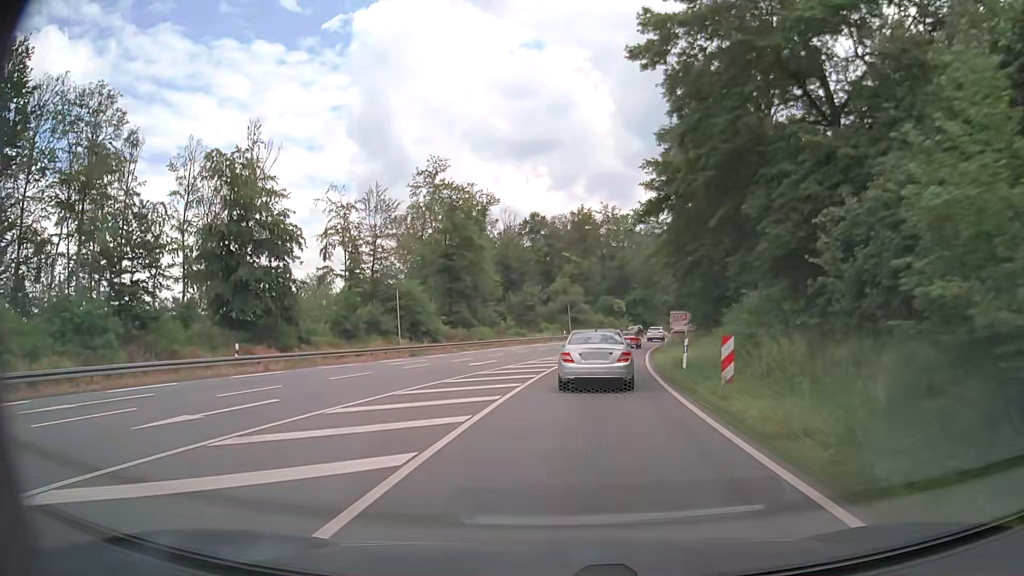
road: primary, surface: asphalt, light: Day
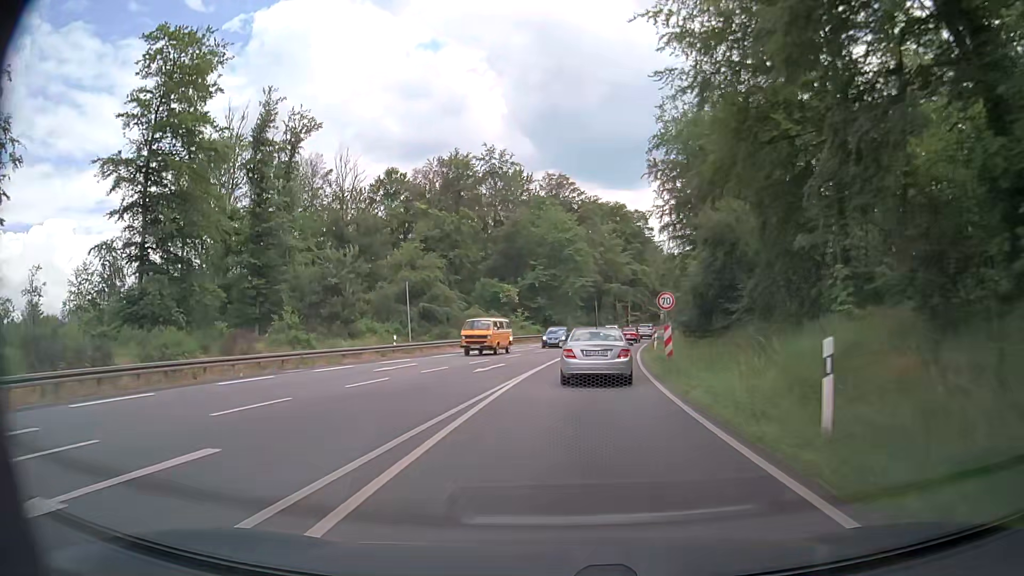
(+4.0, +44.7) m; +9°
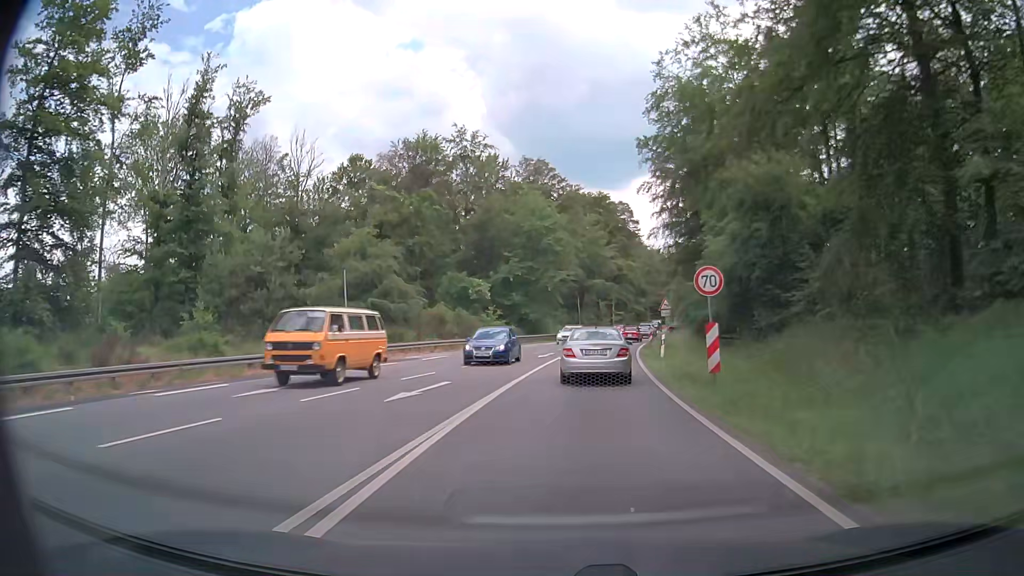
(+0.2, +9.2) m; +2°
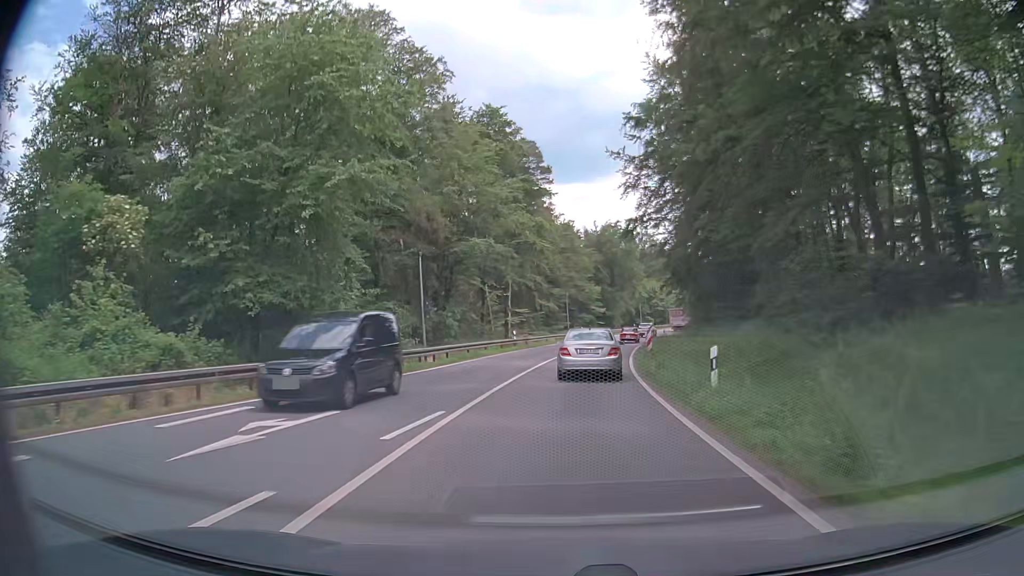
(+3.5, +45.4) m; +8°
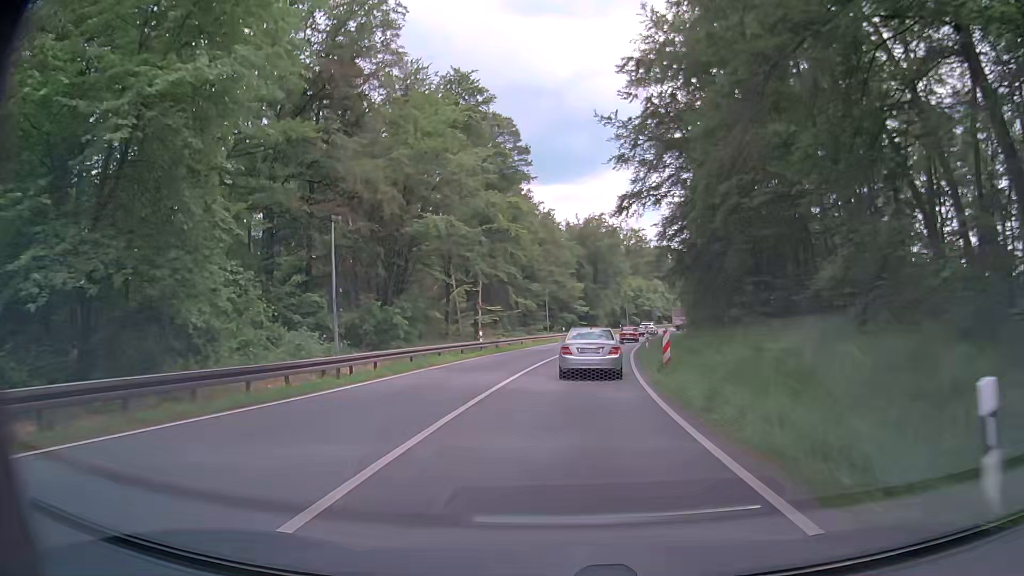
(+0.2, +9.2) m; +2°
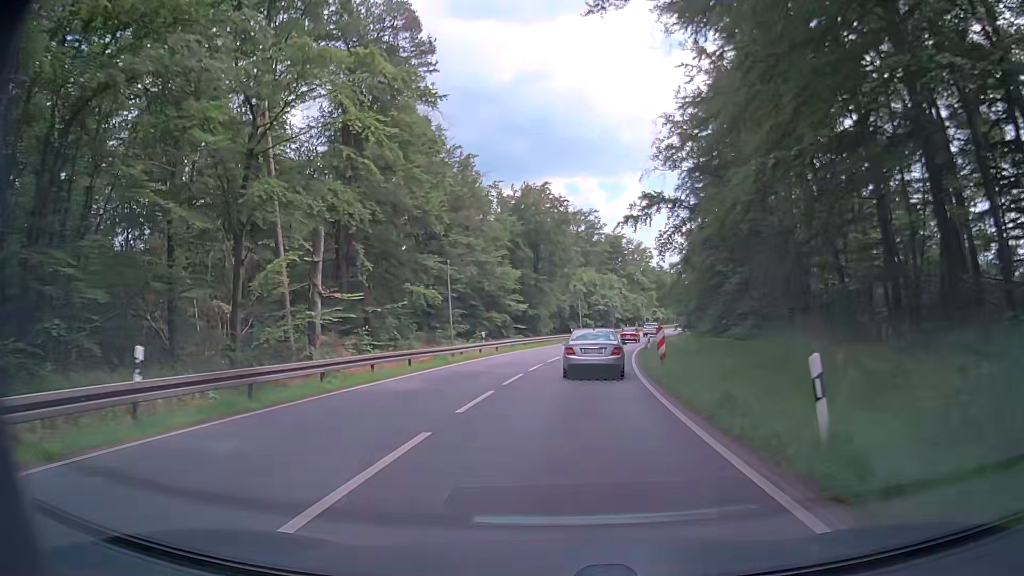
(+1.3, +27.9) m; +5°
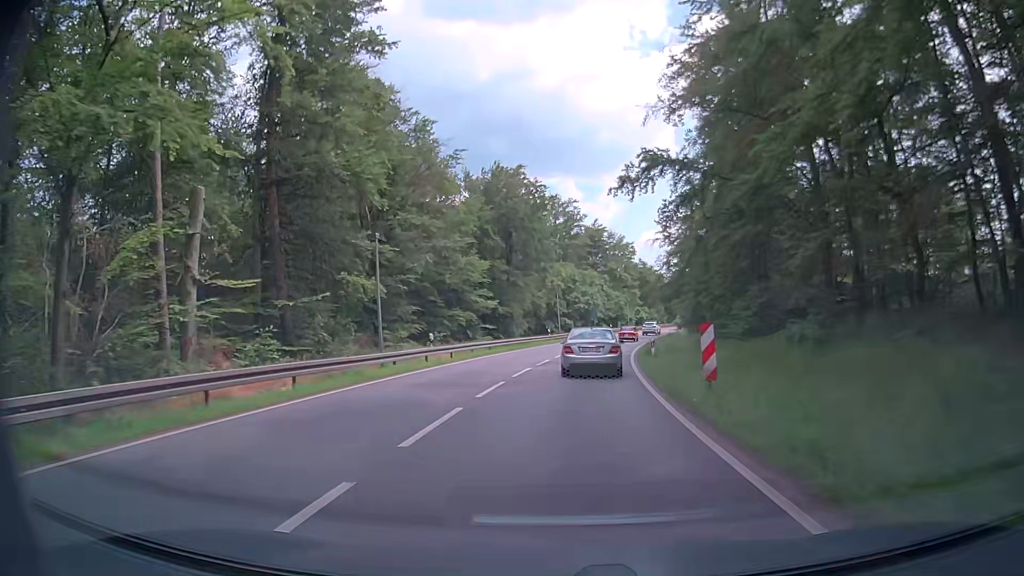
(+0.2, +9.4) m; +2°
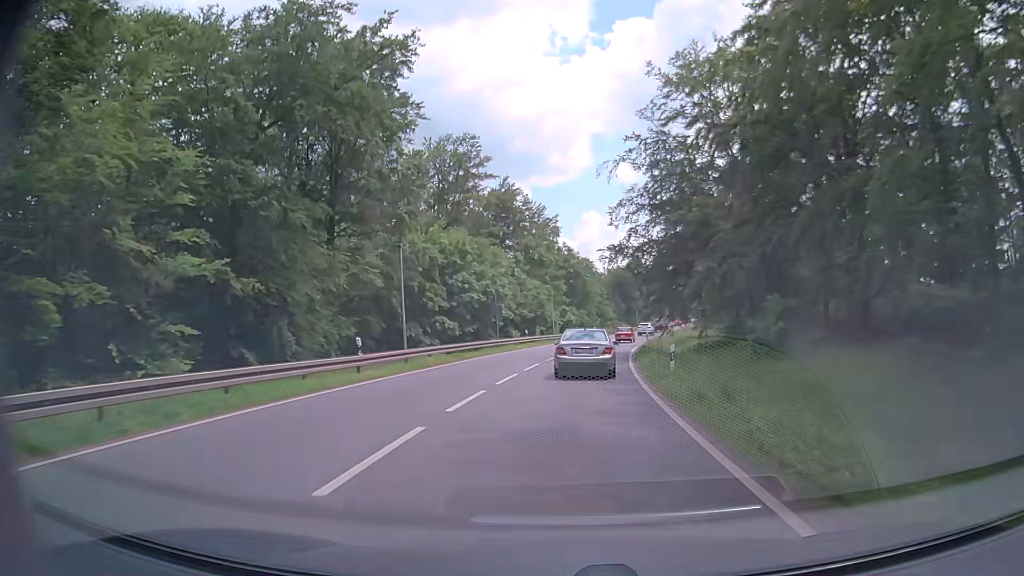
(+2.6, +38.4) m; +7°
(0, +10) (+1, +20) (+2, +30) (+3, +40) (+4, +50) (+6, +60) (+8, +69) (+10, +79) (+13, +89) (+15, +99) m
